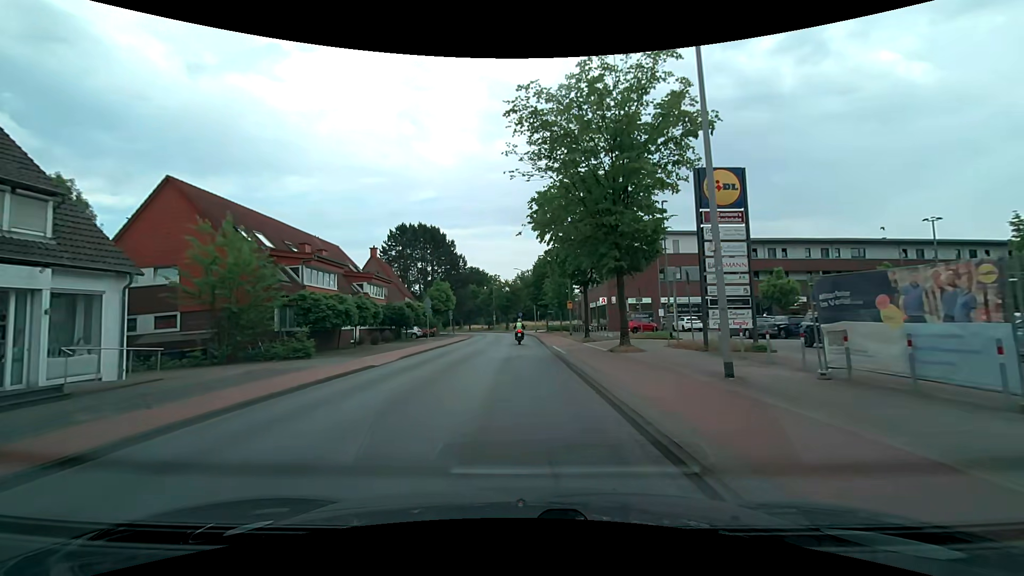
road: tertiary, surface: asphalt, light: Day
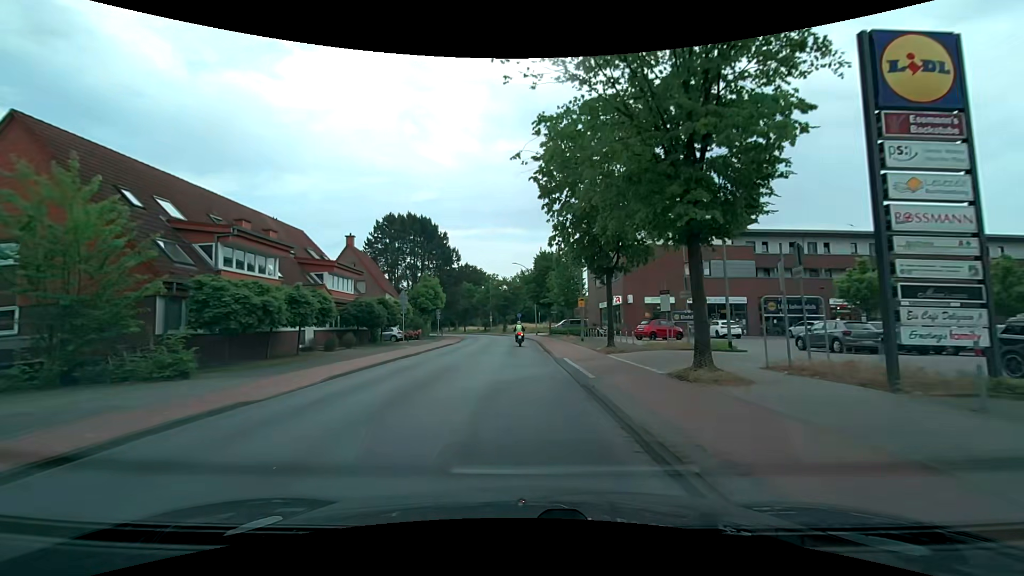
(+0.1, +8.8) m; +1°
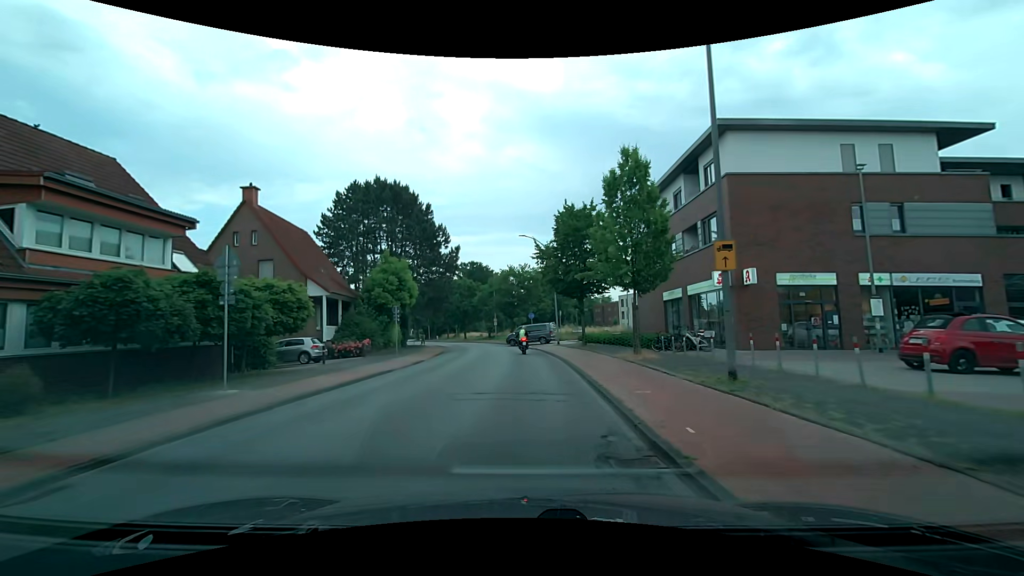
(-0.4, +22.4) m; -3°
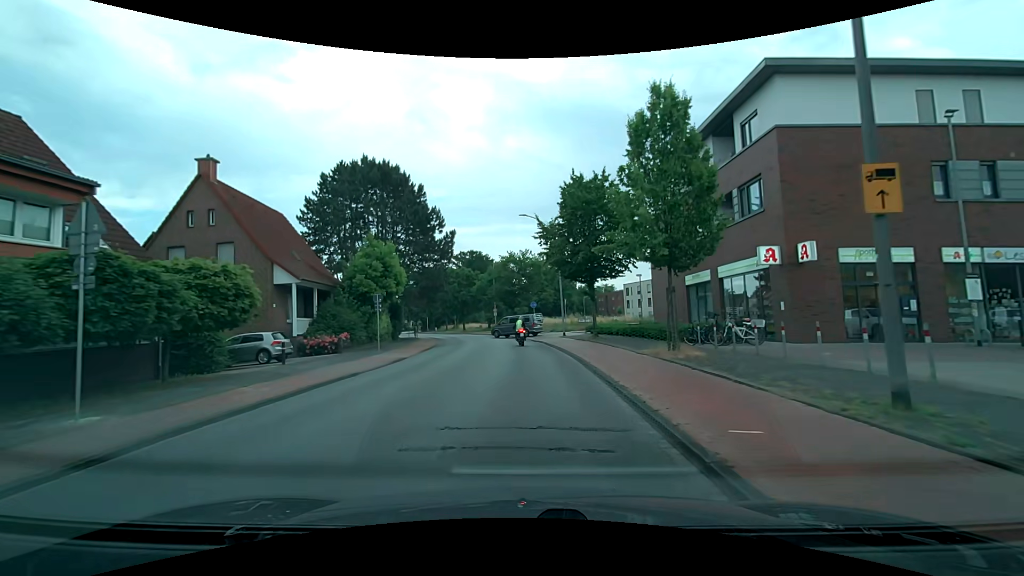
(0.0, +4.5) m; +1°
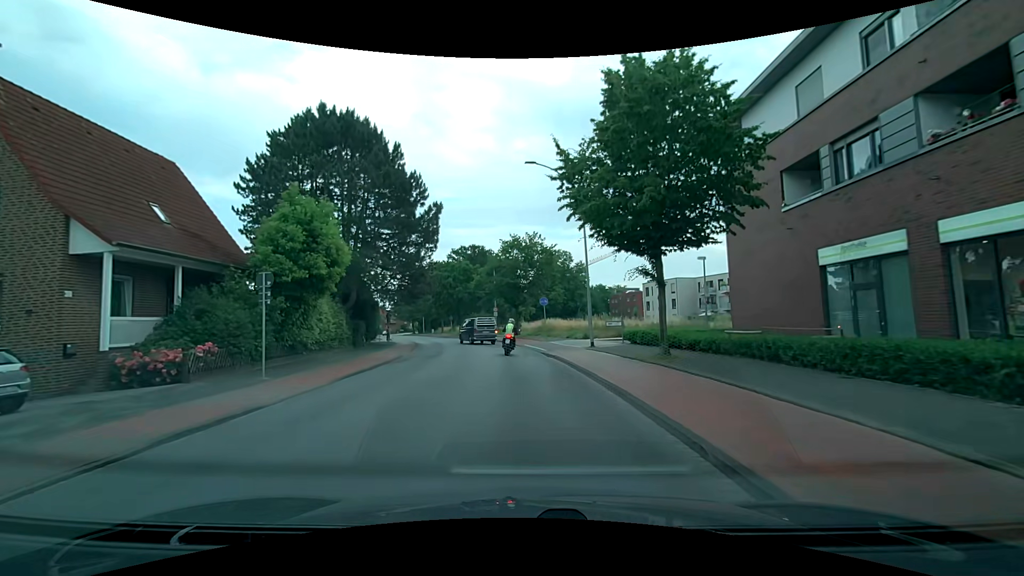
(-0.2, +13.2) m; -2°
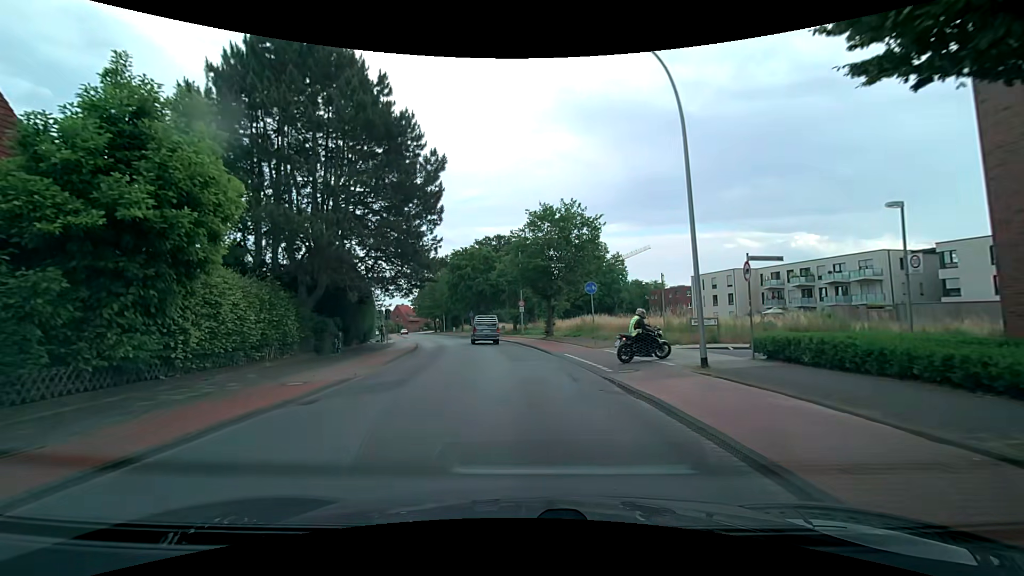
(-0.2, +11.9) m; -2°
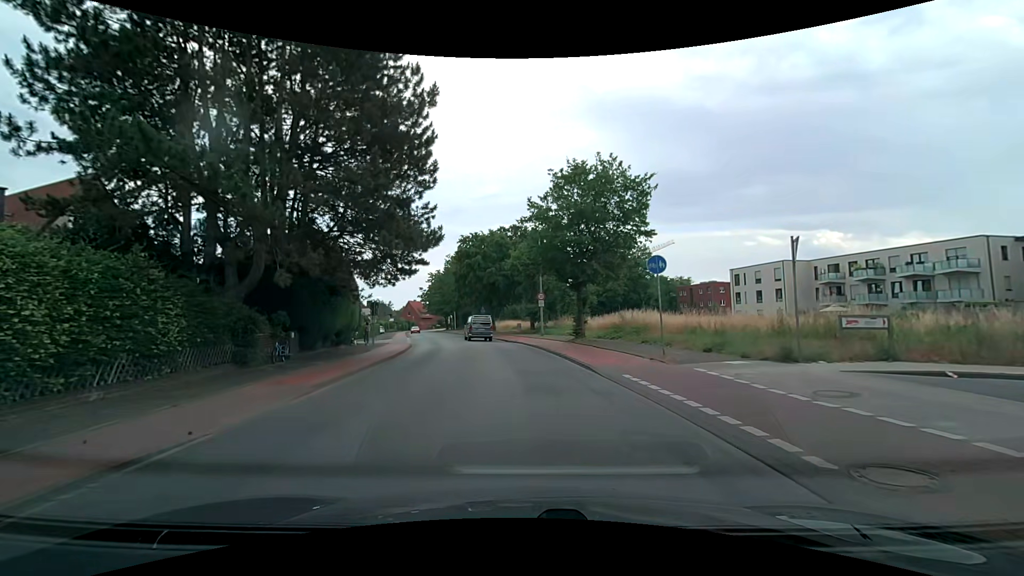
(-0.3, +9.0) m; -2°
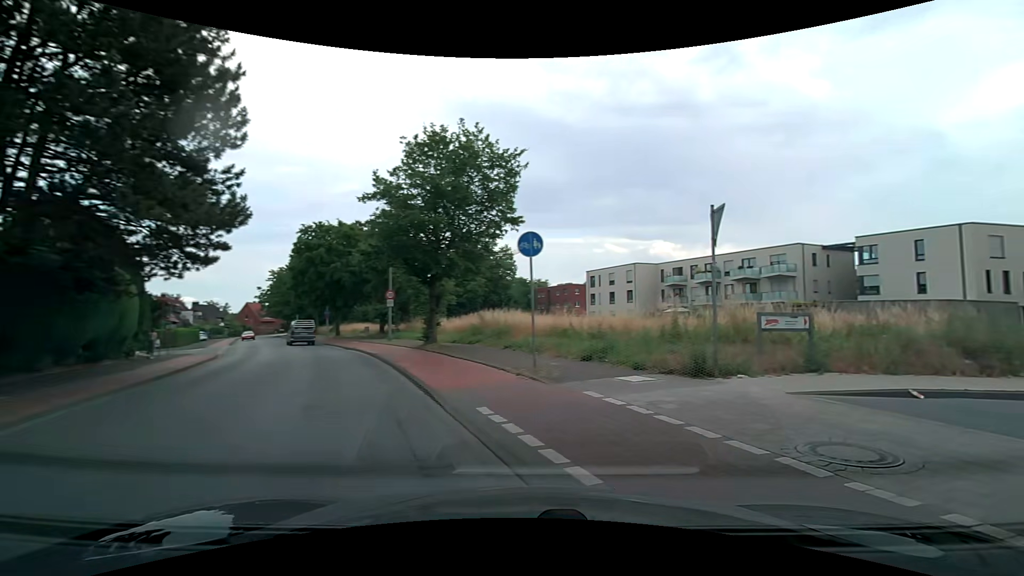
(+0.3, +4.8) m; +14°
